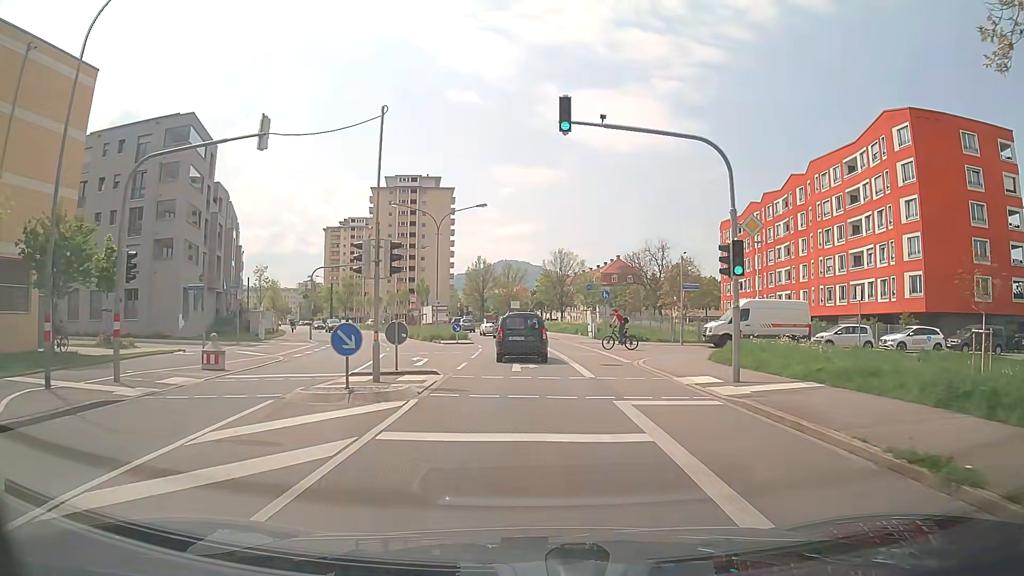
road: secondary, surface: asphalt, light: Day
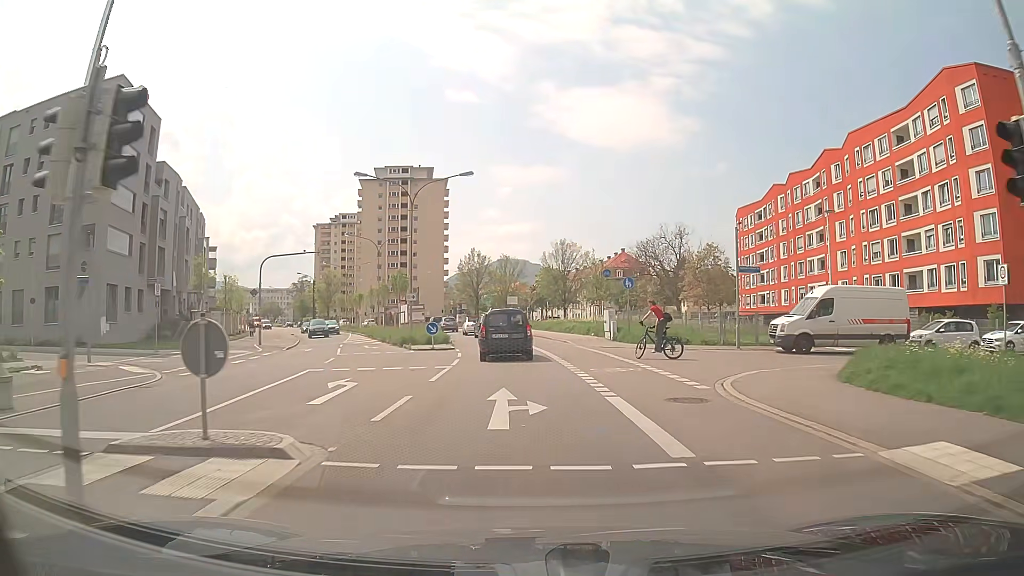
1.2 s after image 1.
(0.0, +10.4) m; 0°
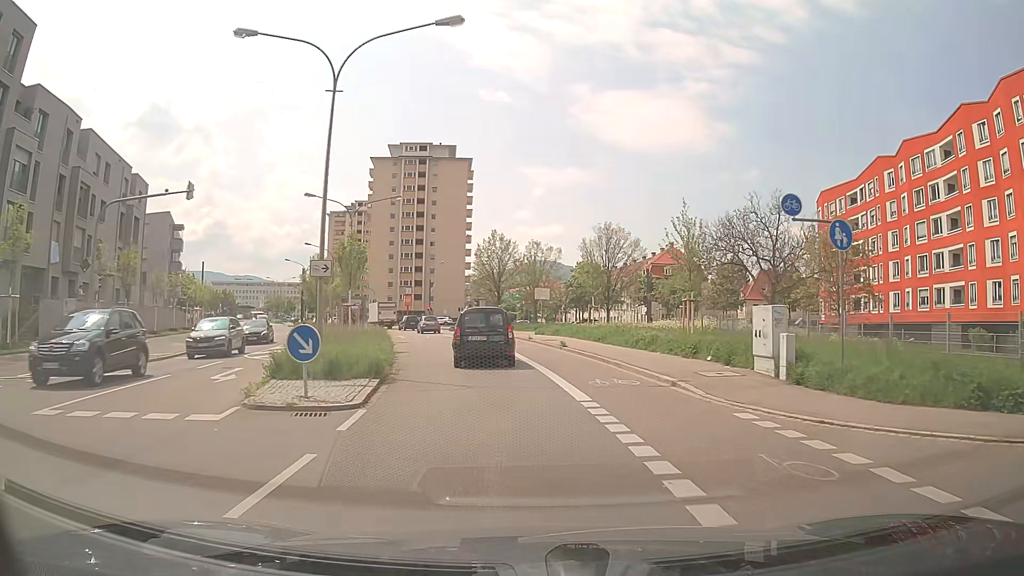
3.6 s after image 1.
(-0.3, +21.0) m; -3°
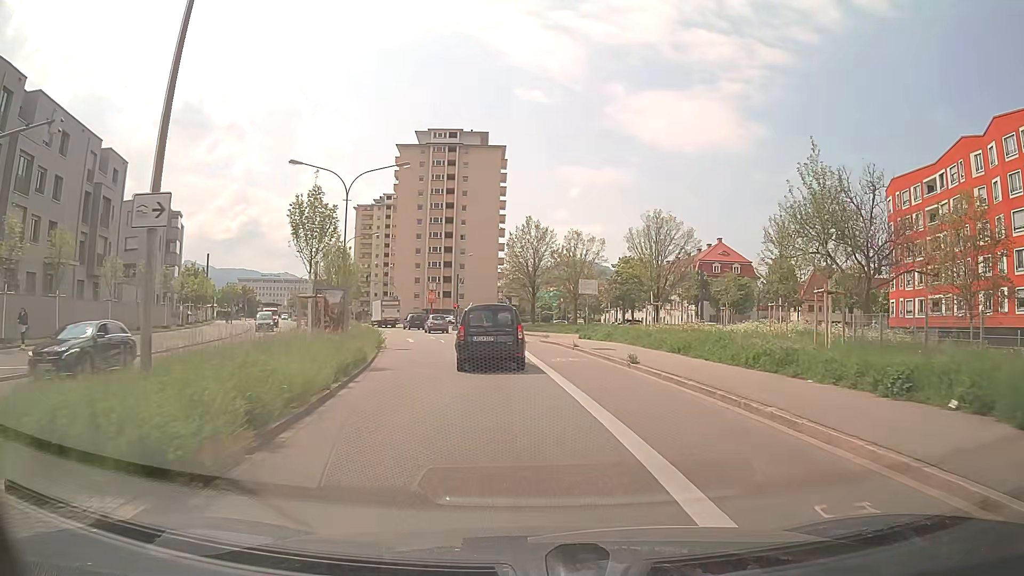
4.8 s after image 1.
(-0.3, +10.0) m; -3°
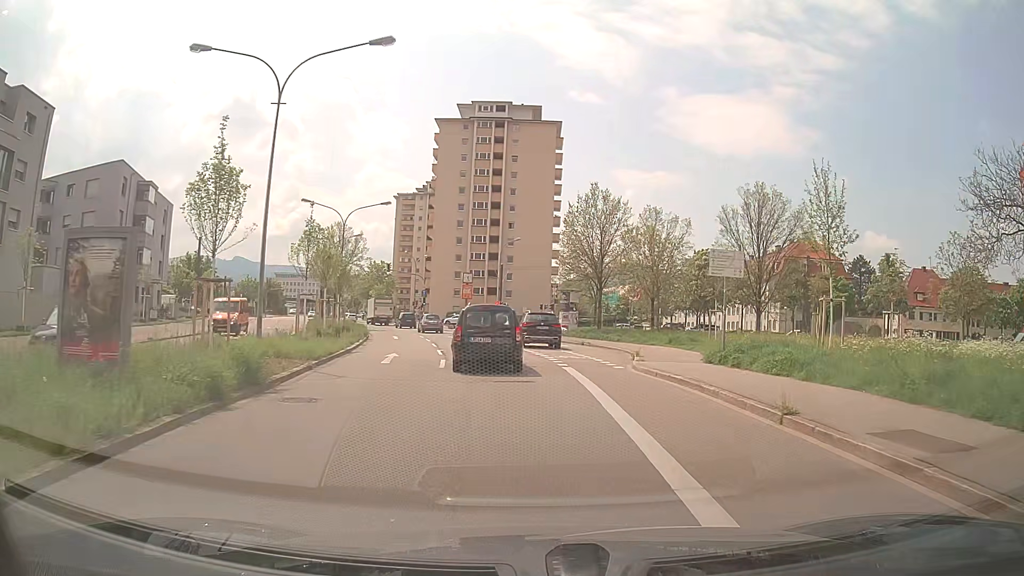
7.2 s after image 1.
(-0.8, +17.7) m; -5°
